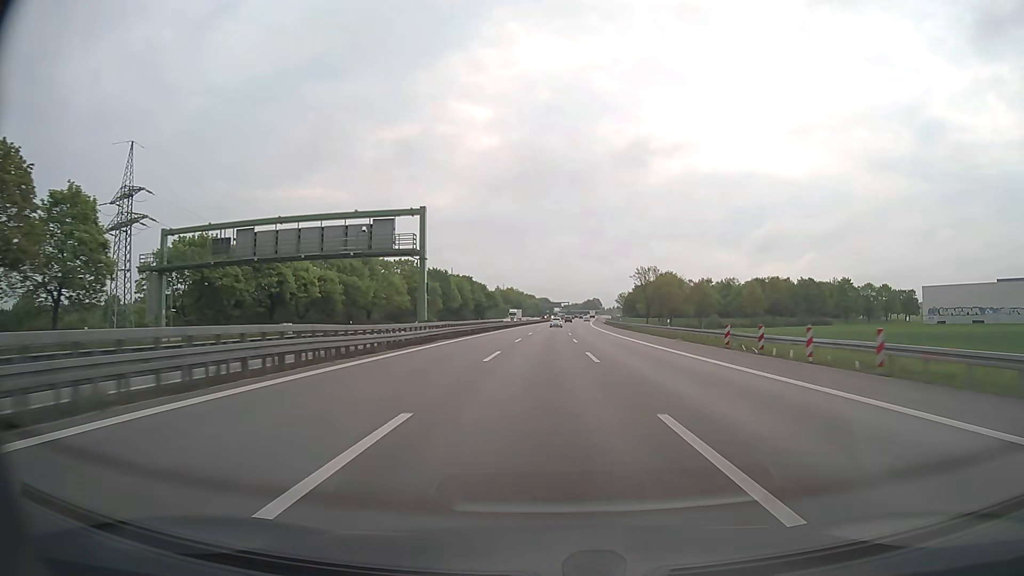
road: motorway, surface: asphalt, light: Day
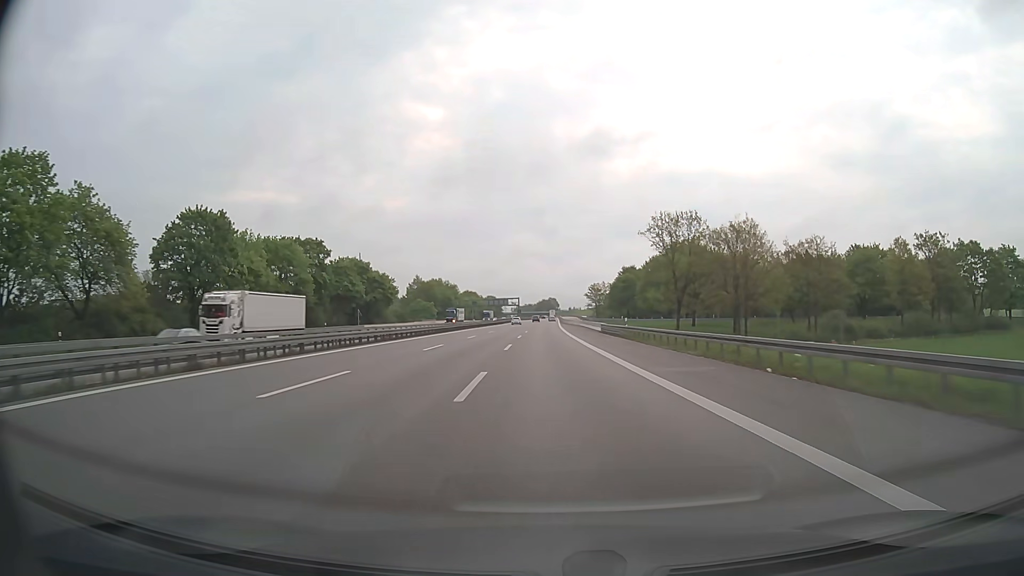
(+4.7, +101.4) m; +4°
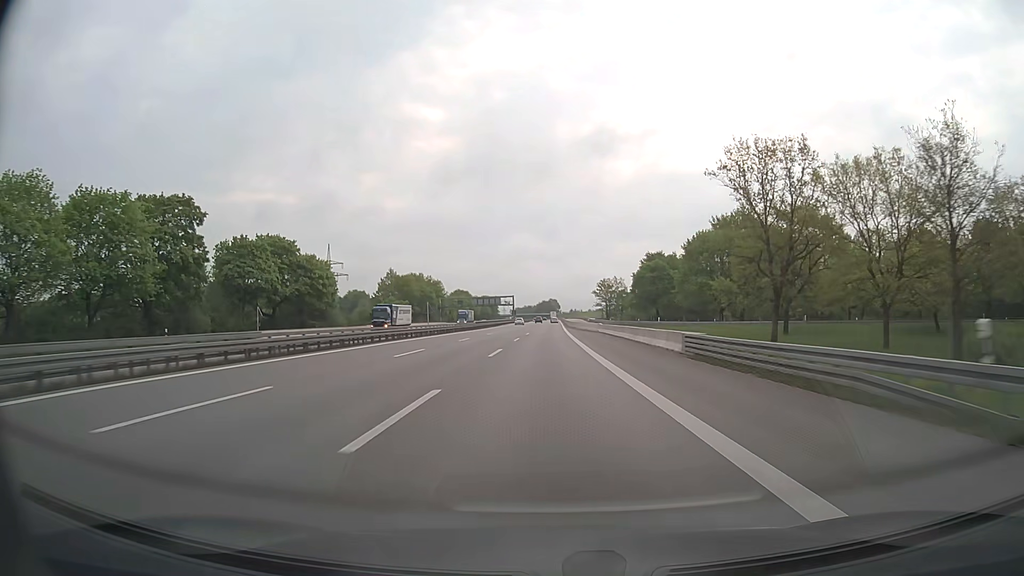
(-0.1, +40.6) m; 0°
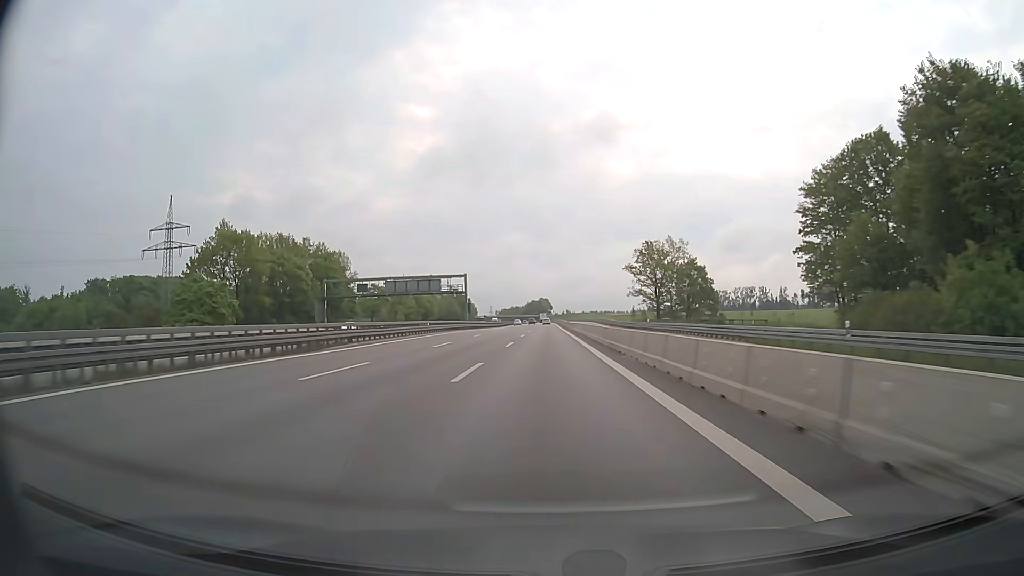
(+0.4, +101.5) m; +1°
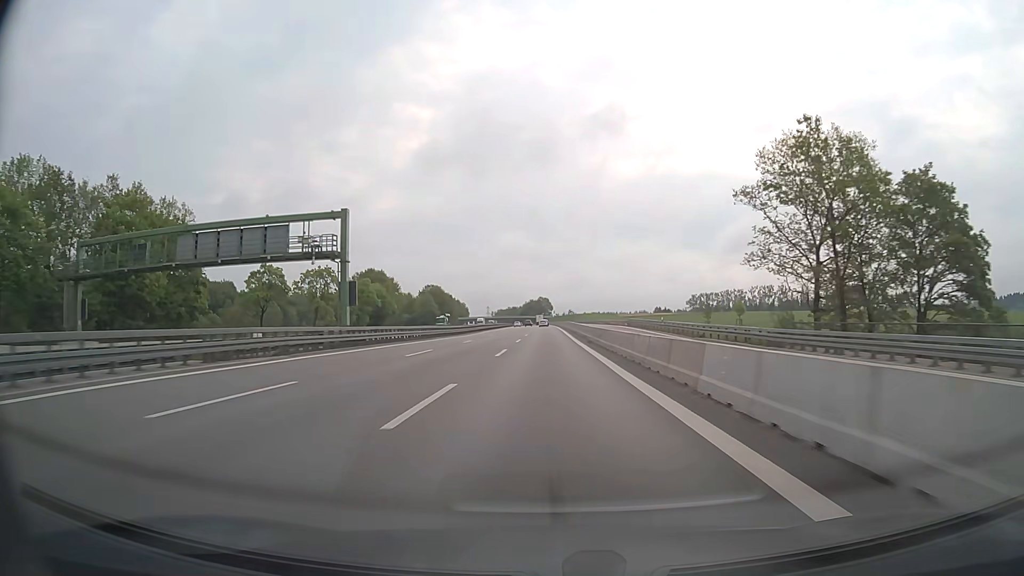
(+0.1, +60.8) m; 0°
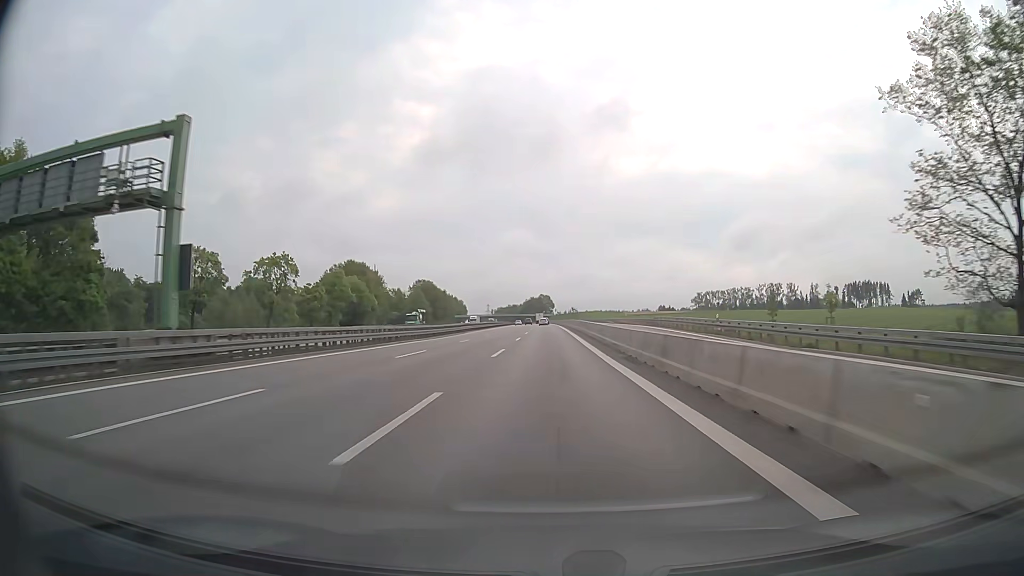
(0.0, +20.2) m; 0°
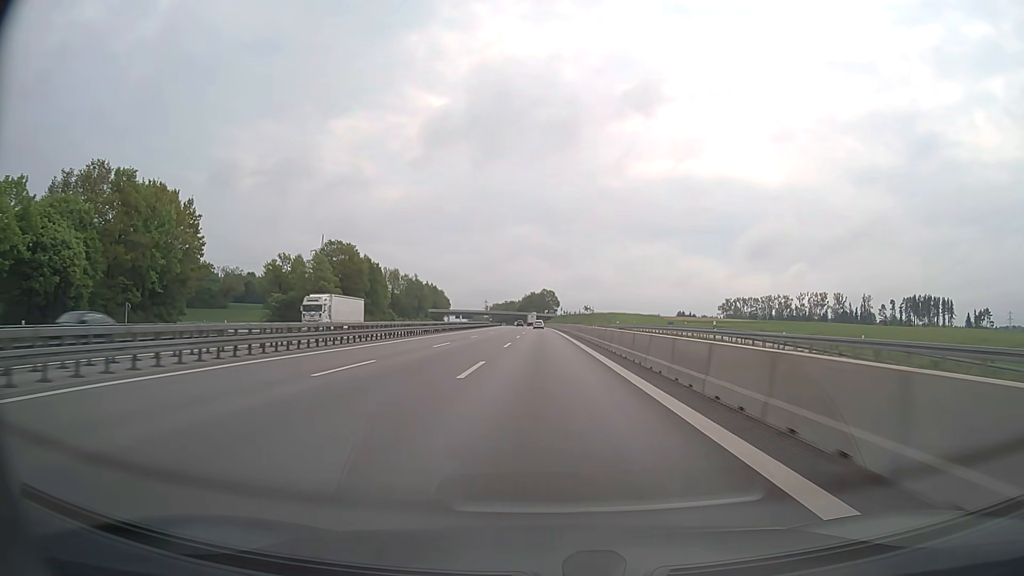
(-0.2, +100.0) m; 0°
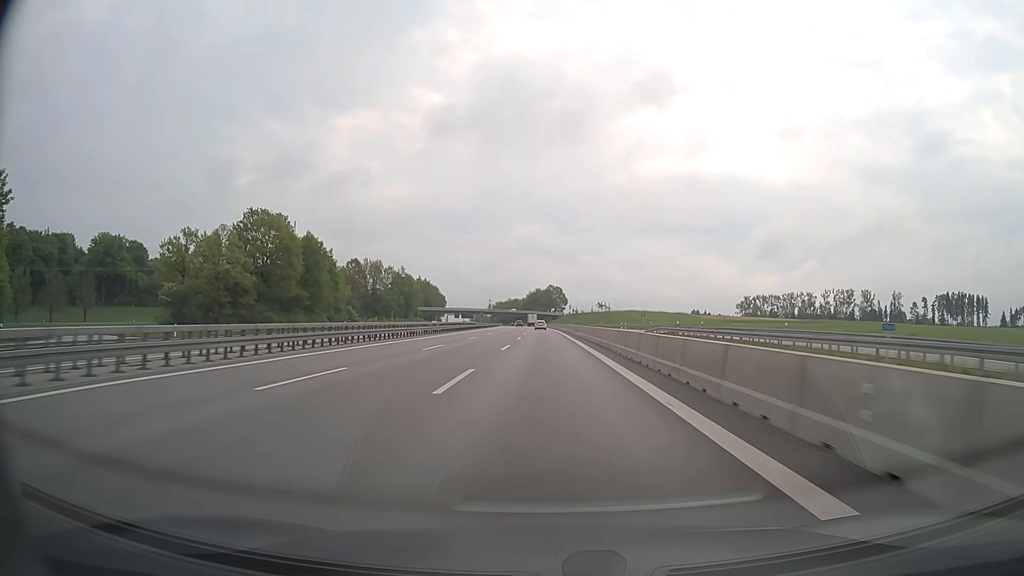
(-0.1, +39.7) m; 0°
(0, +10) (0, +20) (0, +30) (-1, +40) (-1, +50) (-1, +60) (-1, +70) (-2, +80) (-2, +90) (-3, +100) m
